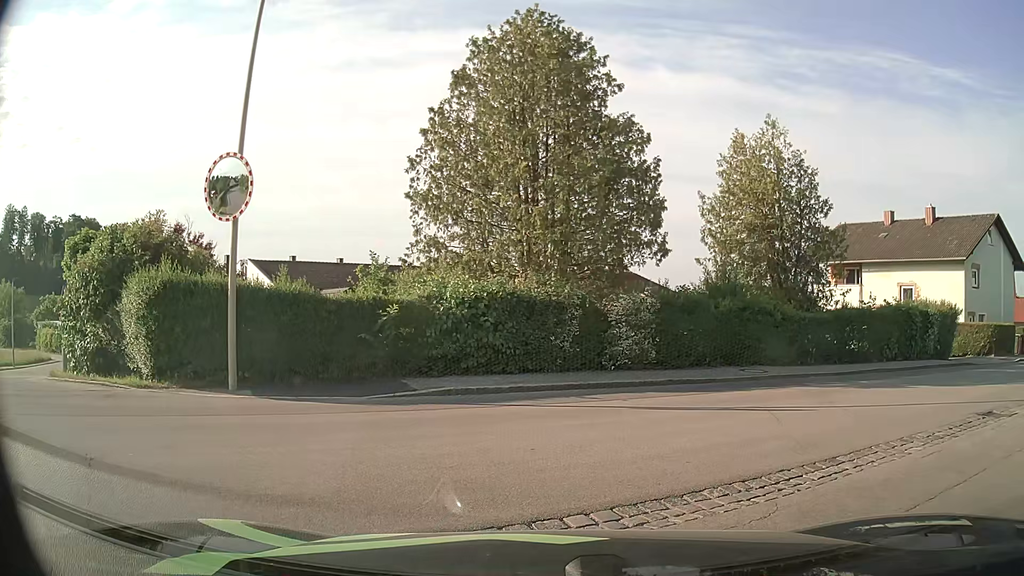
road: residential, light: Day
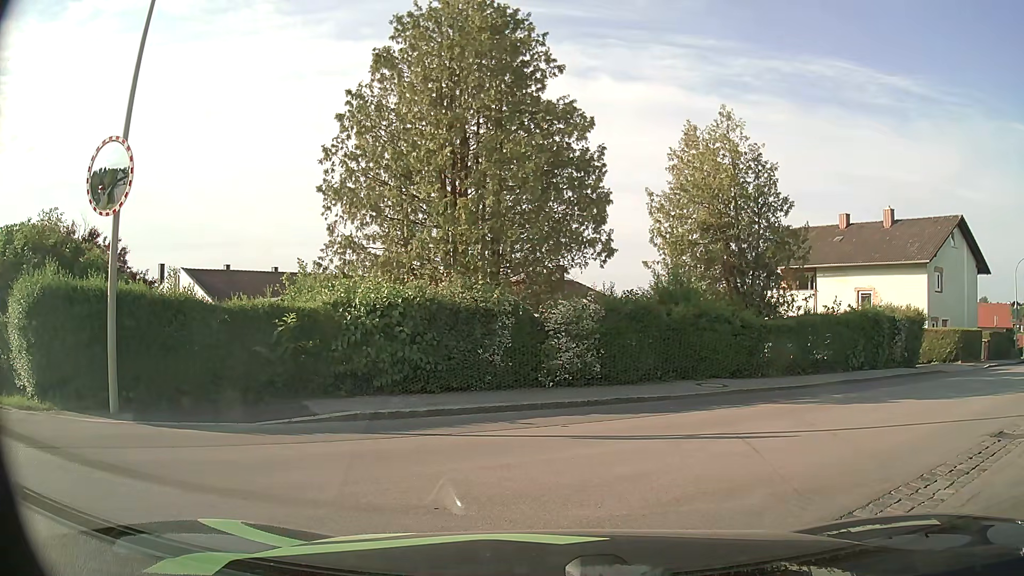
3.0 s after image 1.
(+0.1, +1.9) m; +5°
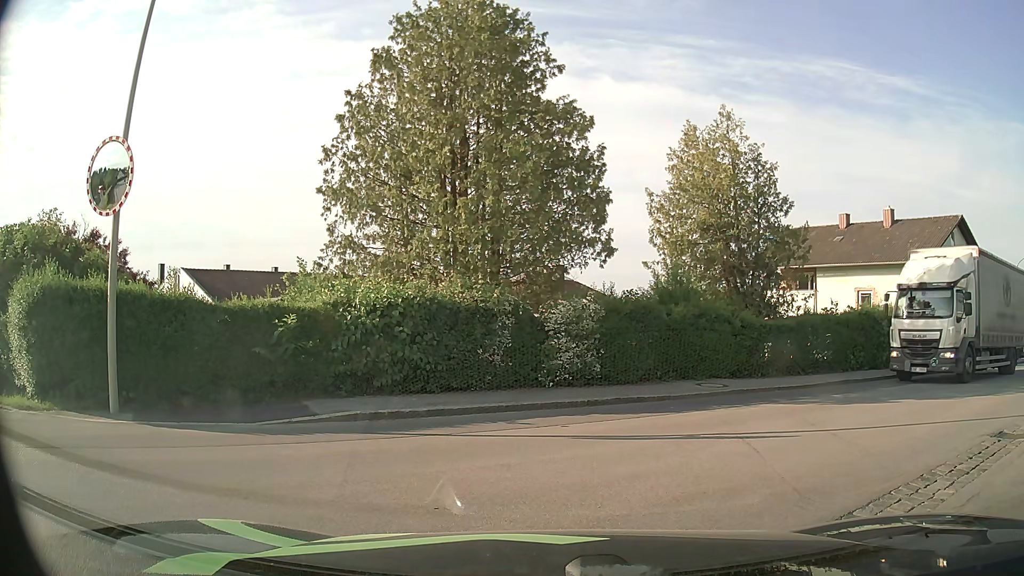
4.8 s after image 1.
(0.0, 0.0) m; 0°
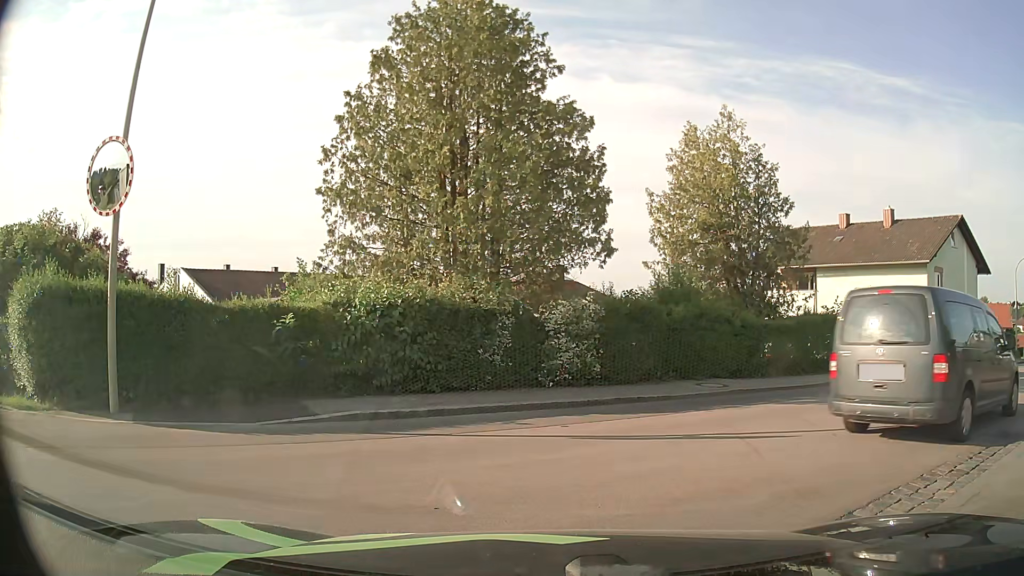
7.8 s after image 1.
(0.0, 0.0) m; 0°
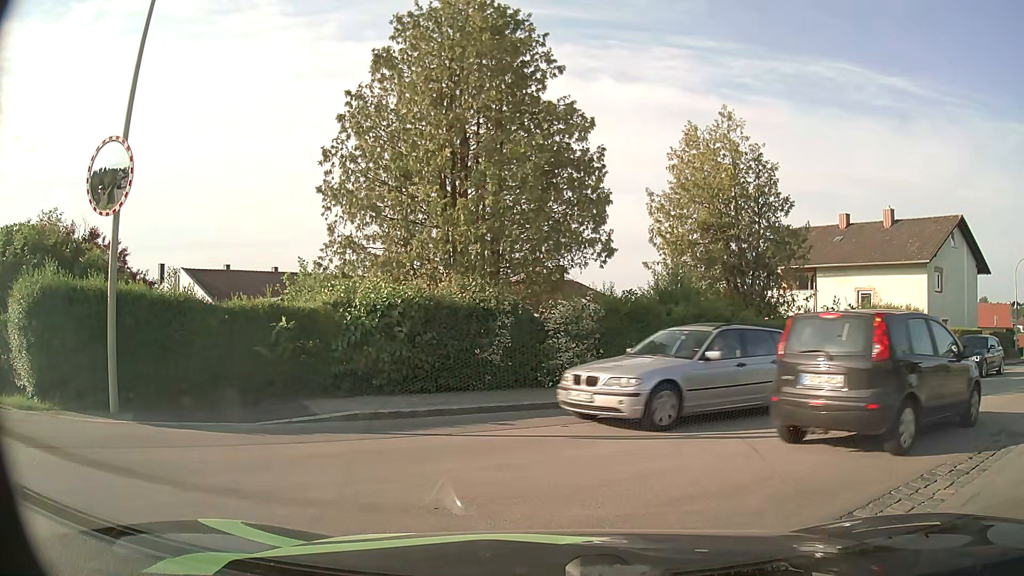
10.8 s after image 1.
(0.0, 0.0) m; 0°
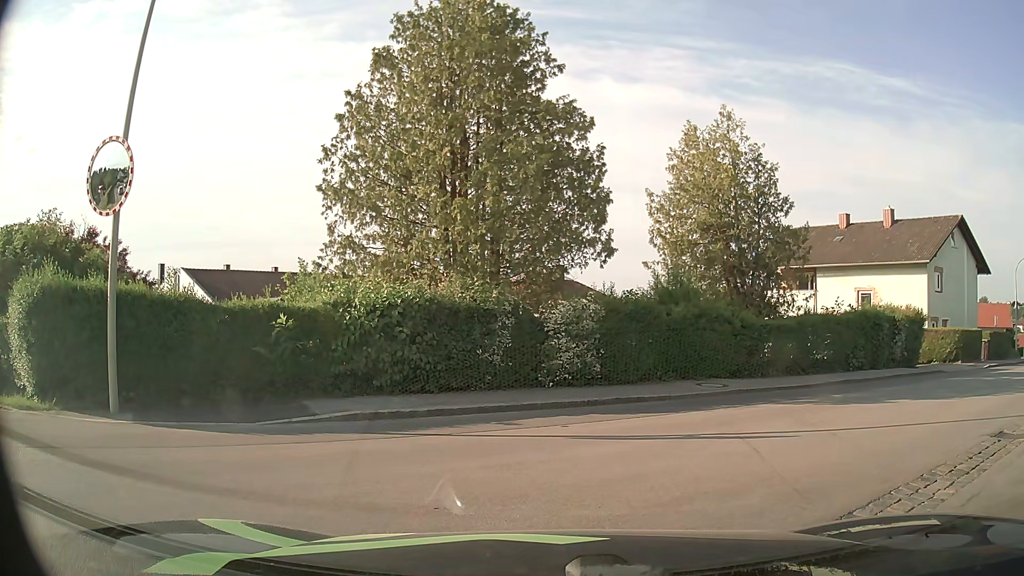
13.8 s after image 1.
(0.0, 0.0) m; 0°
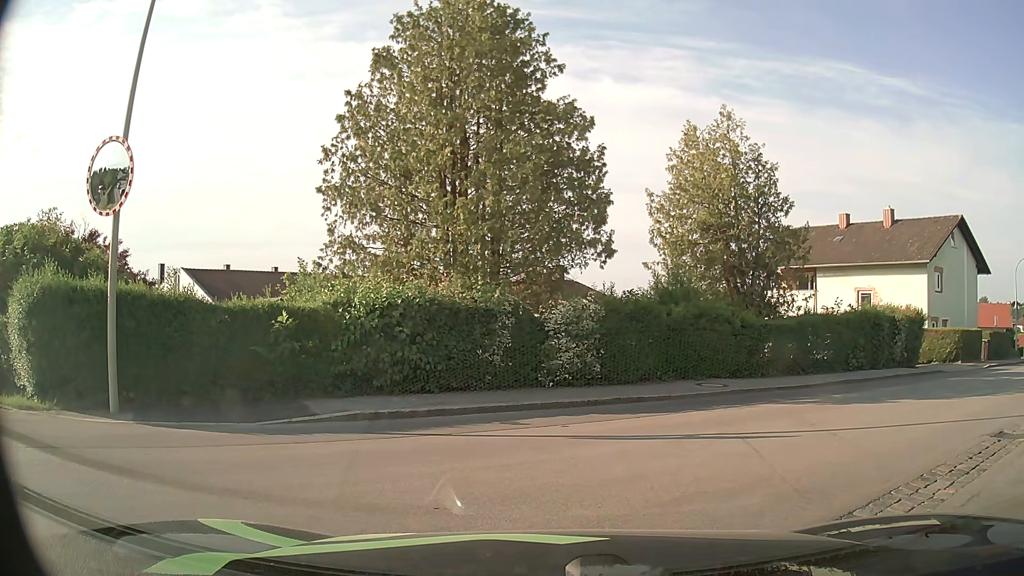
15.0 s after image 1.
(0.0, 0.0) m; 0°
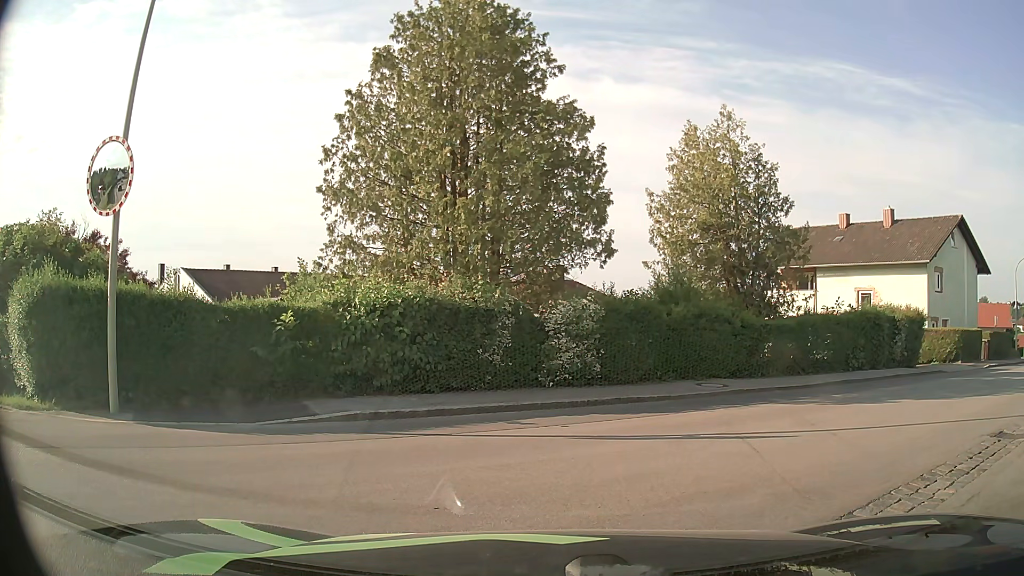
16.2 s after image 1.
(0.0, 0.0) m; 0°
